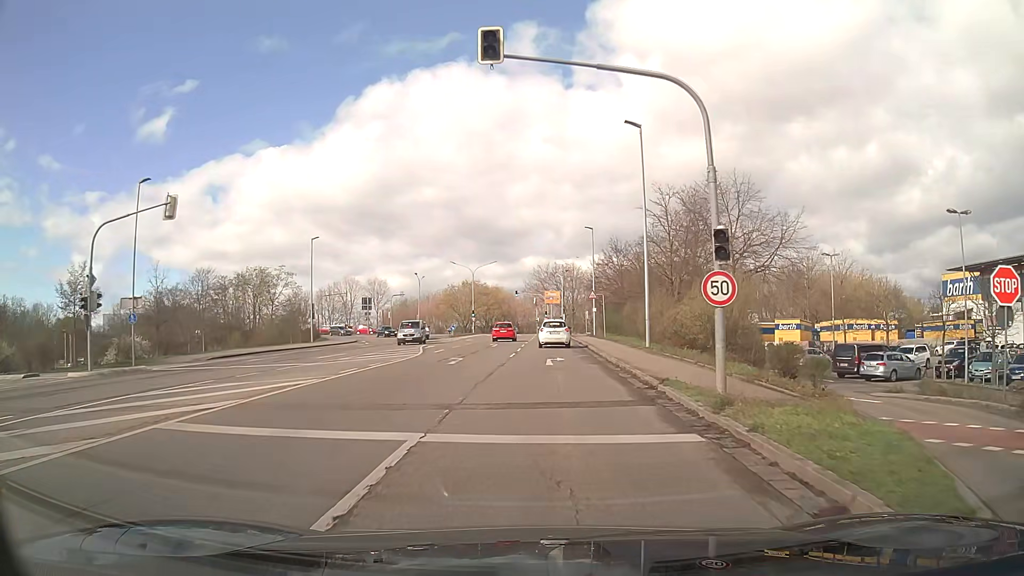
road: tertiary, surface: asphalt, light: Day
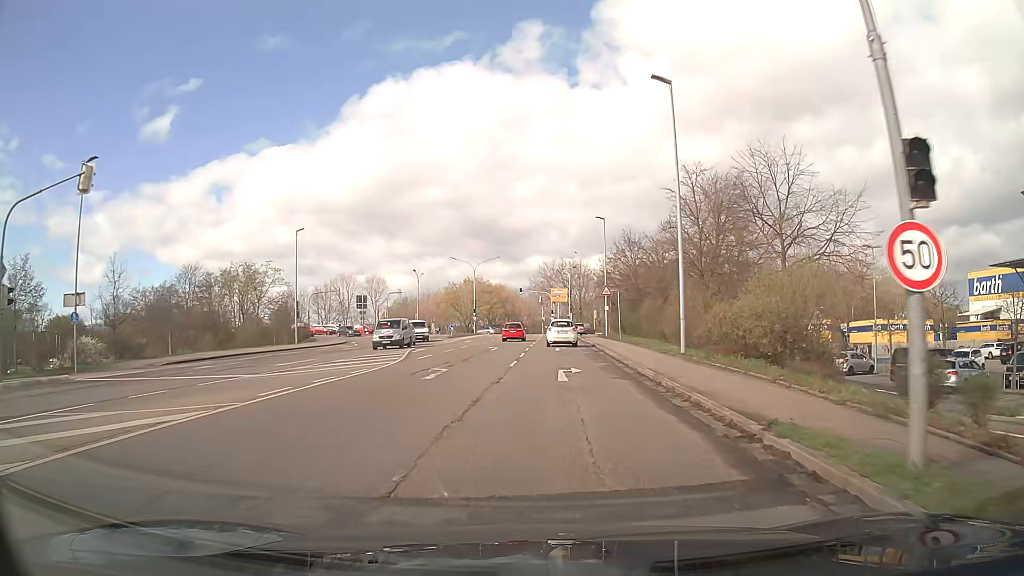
(0.0, +6.1) m; 0°
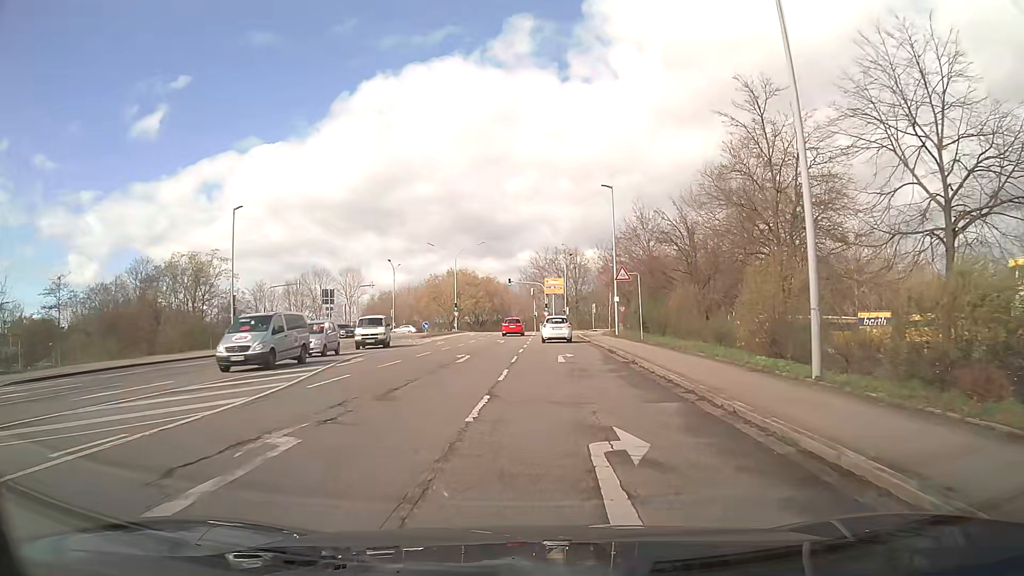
(0.0, +12.1) m; +1°
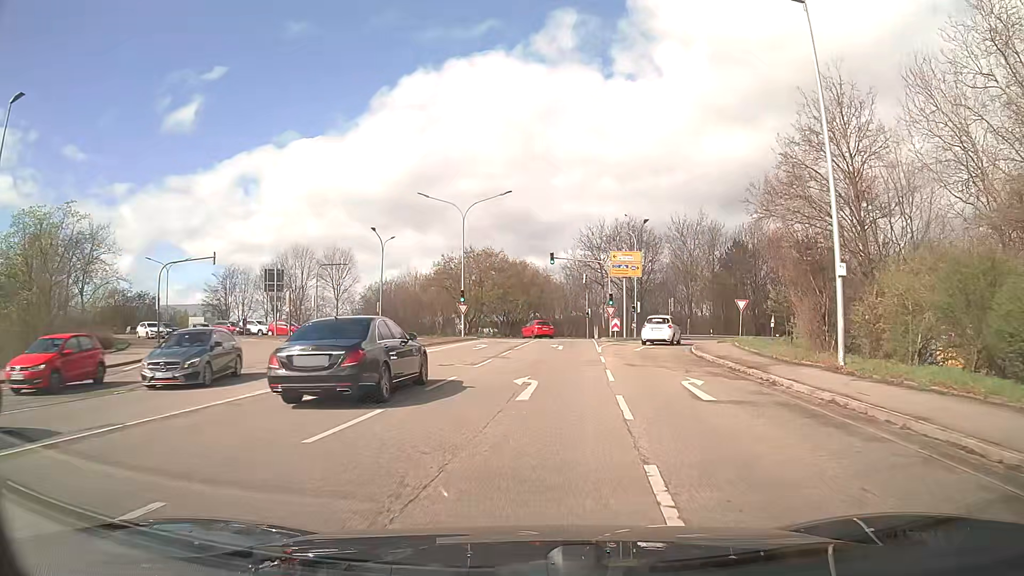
(-0.9, +29.7) m; -3°
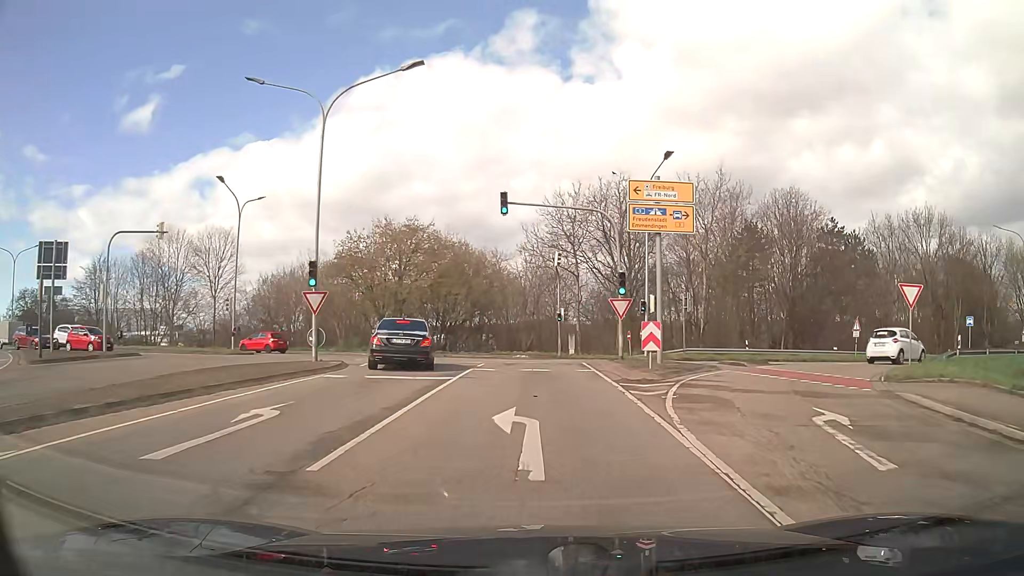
(+0.7, +24.1) m; +4°
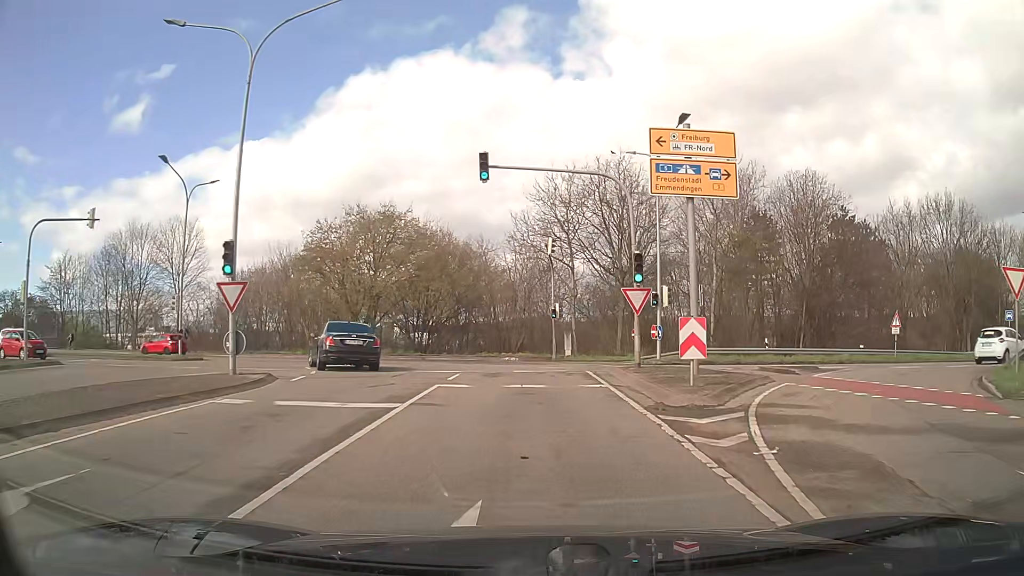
(+0.1, +5.6) m; +1°
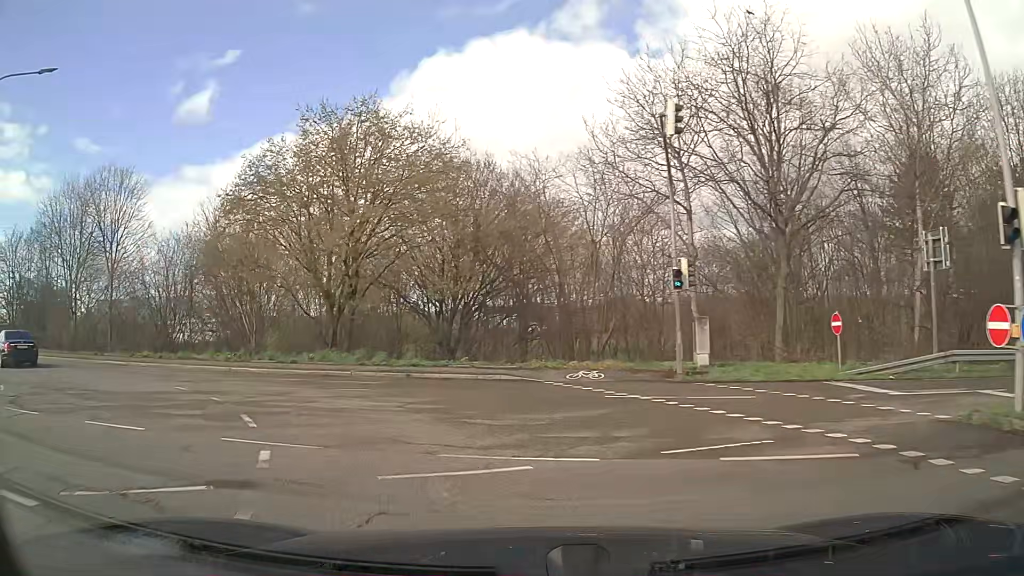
(-0.2, +19.9) m; -6°
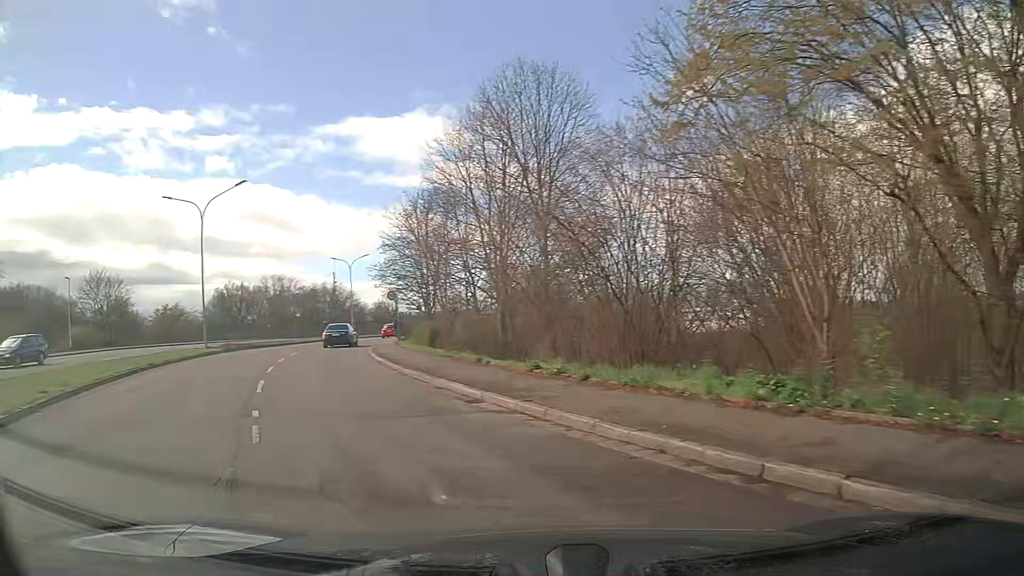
(-6.6, +16.3) m; -46°
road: primary
(-2, +10) (-6, +19) (-9, +29) (-11, +38) (-13, +48) (-15, +58) (-15, +68) (-16, +78) (-15, +88) (-15, +98) m
